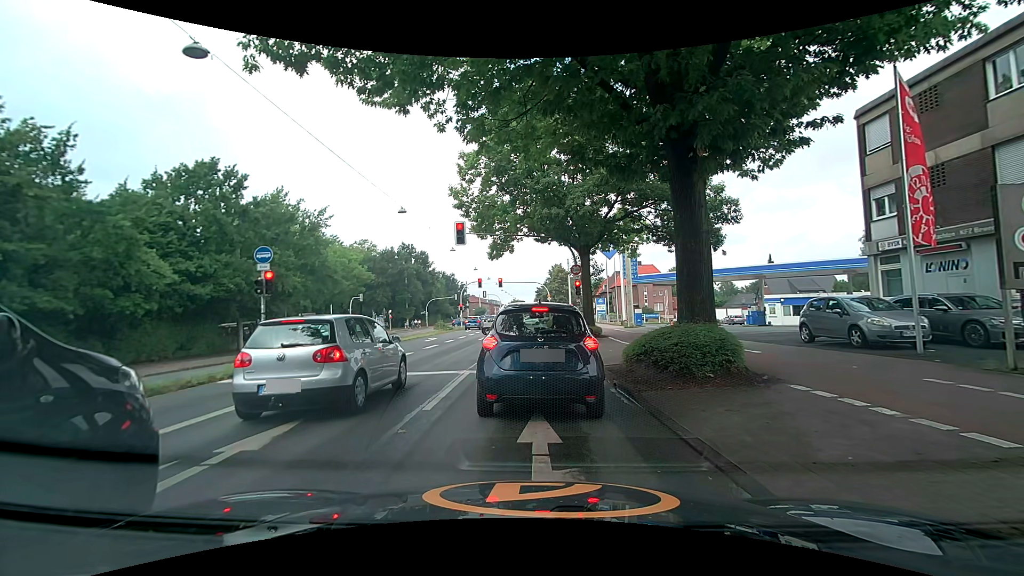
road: primary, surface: asphalt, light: Day
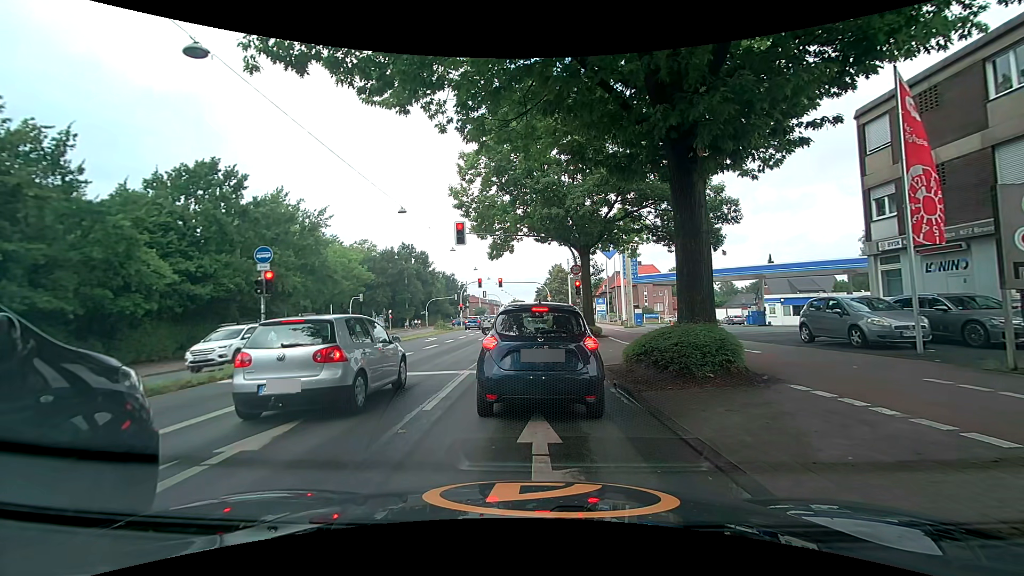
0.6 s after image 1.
(0.0, 0.0) m; 0°
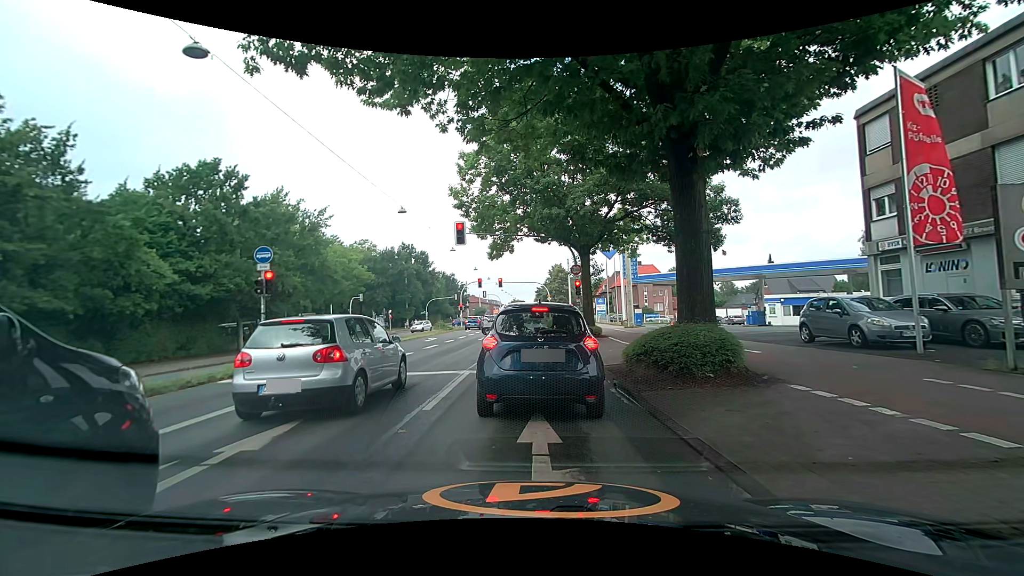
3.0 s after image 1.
(0.0, 0.0) m; 0°
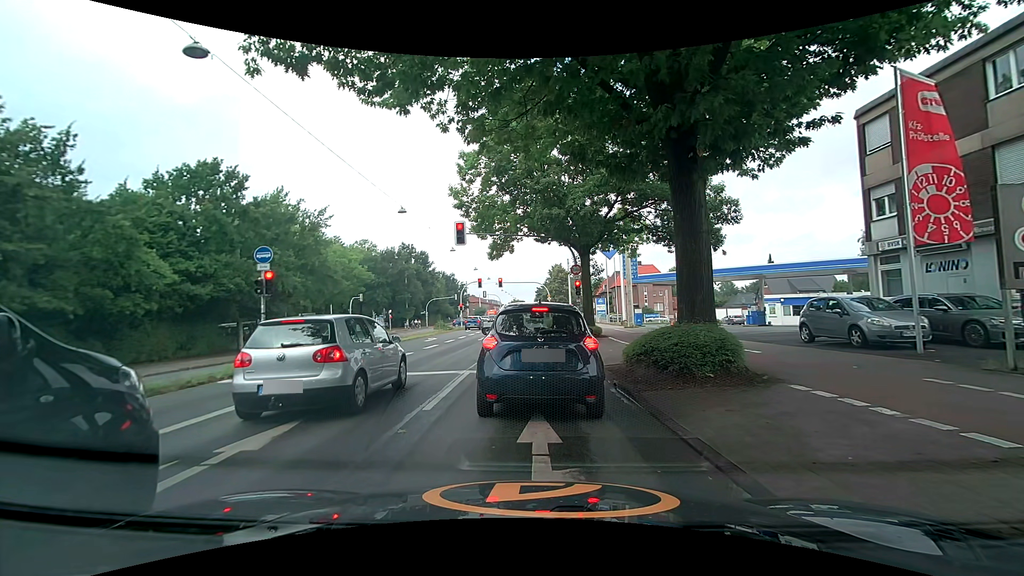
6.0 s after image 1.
(0.0, 0.0) m; 0°
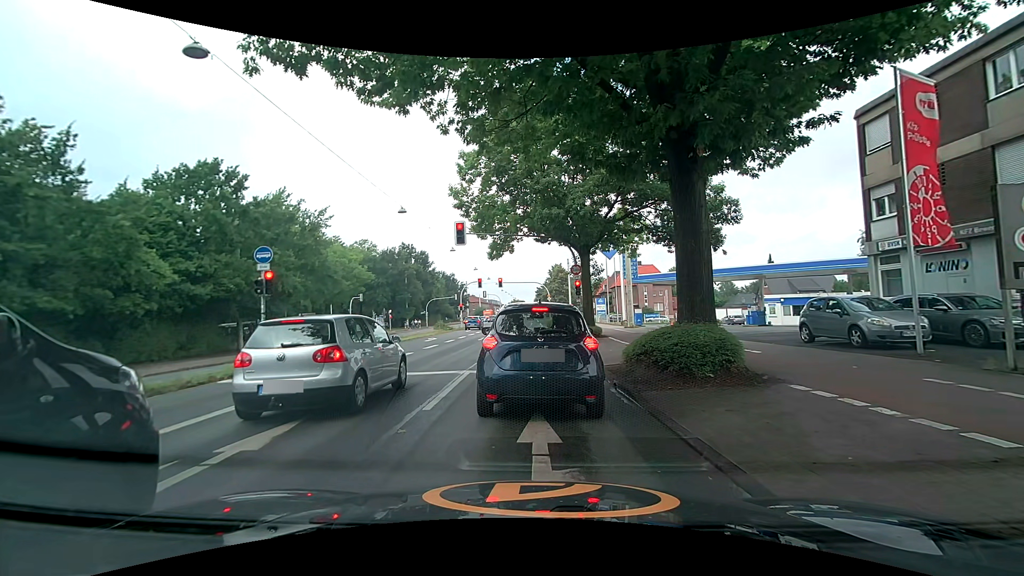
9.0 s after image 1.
(0.0, 0.0) m; 0°
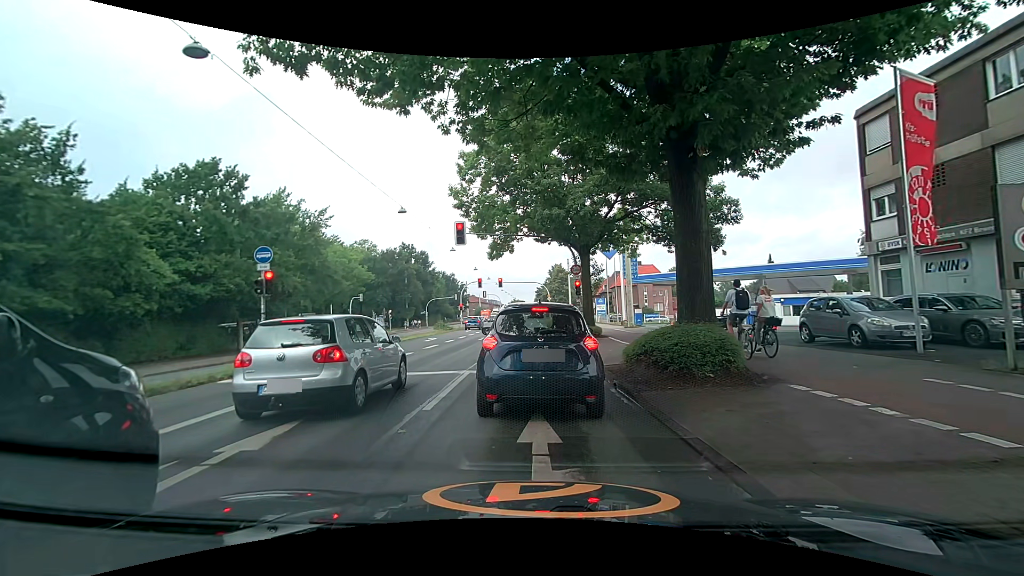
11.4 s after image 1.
(0.0, 0.0) m; 0°
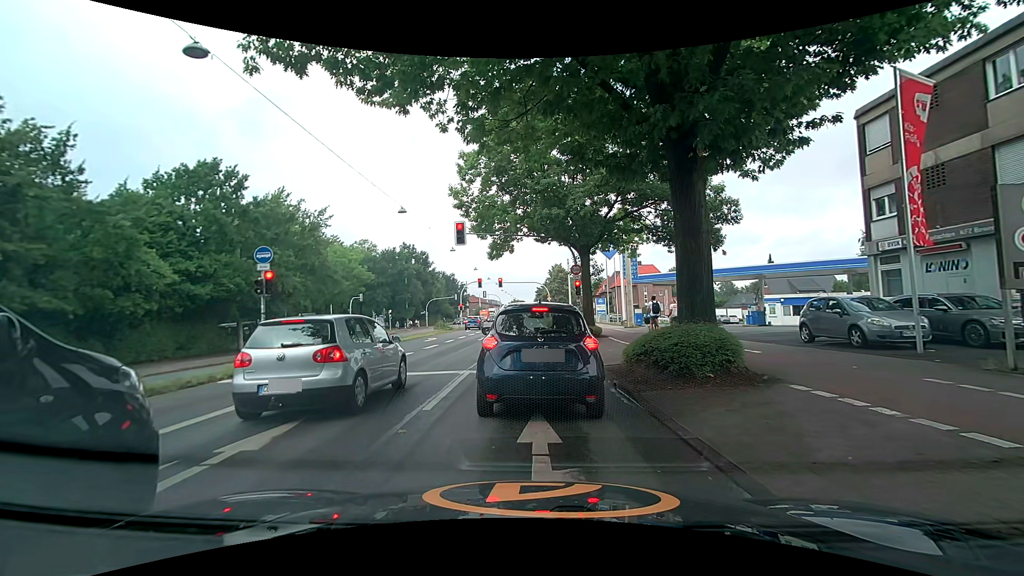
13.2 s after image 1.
(0.0, 0.0) m; 0°
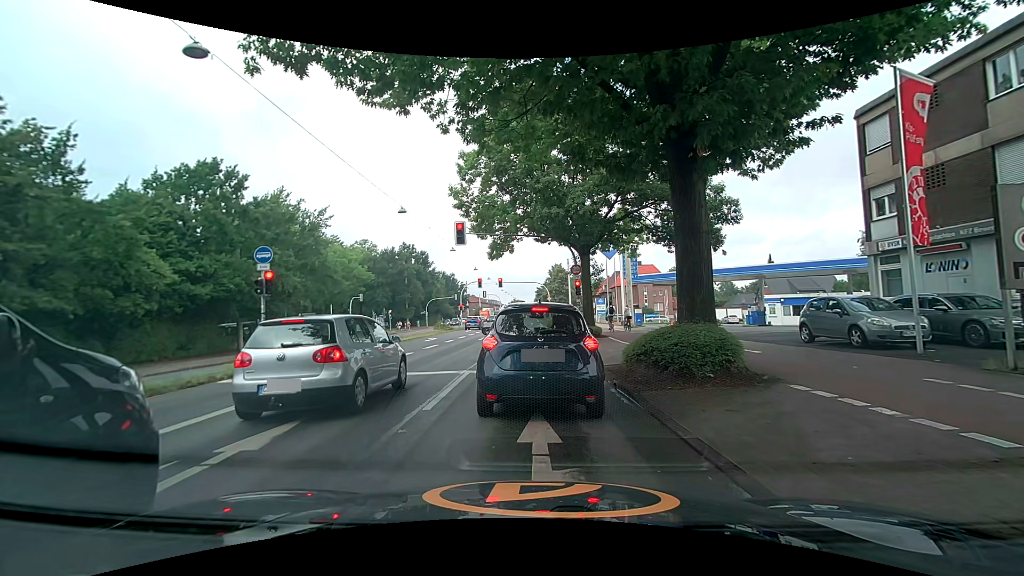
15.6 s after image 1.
(0.0, 0.0) m; 0°
